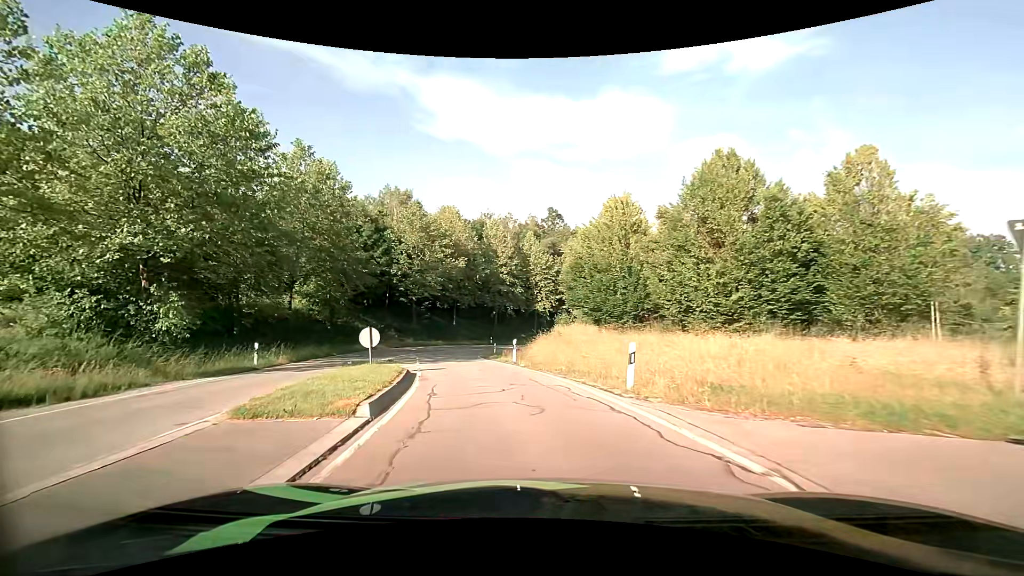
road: primary_link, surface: asphalt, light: Day
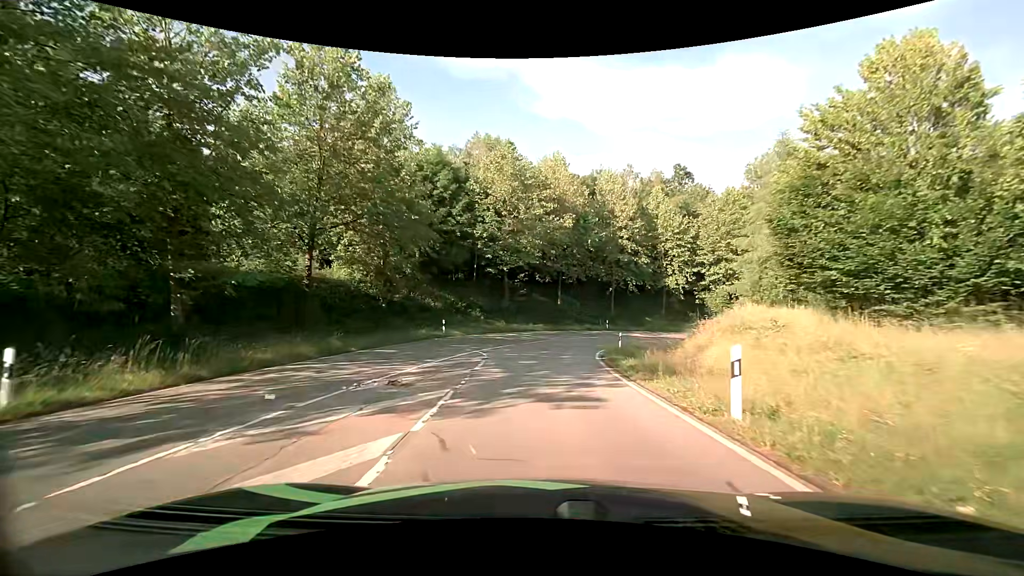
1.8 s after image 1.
(-2.0, +15.6) m; -12°
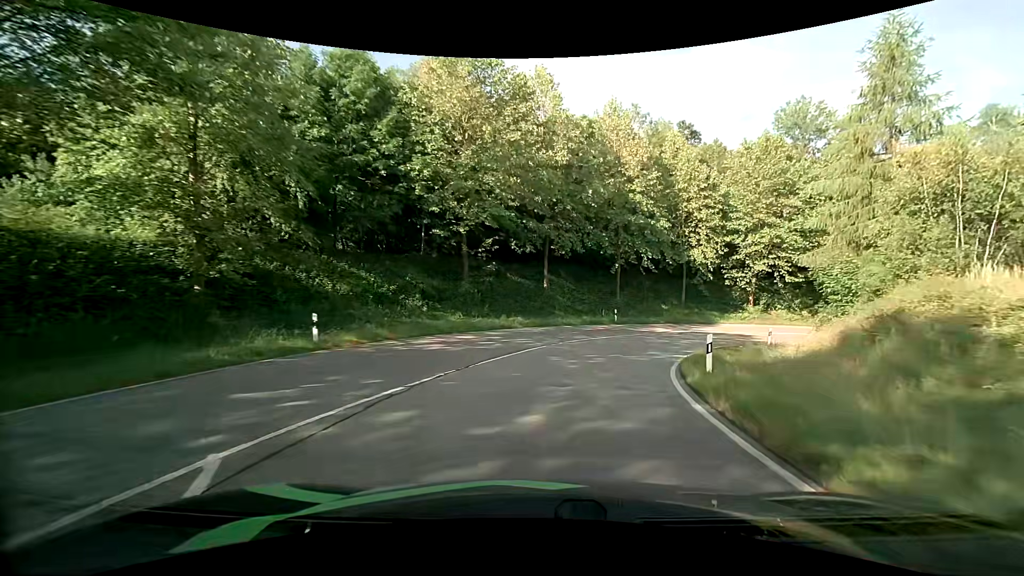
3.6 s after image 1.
(0.0, +17.1) m; +2°
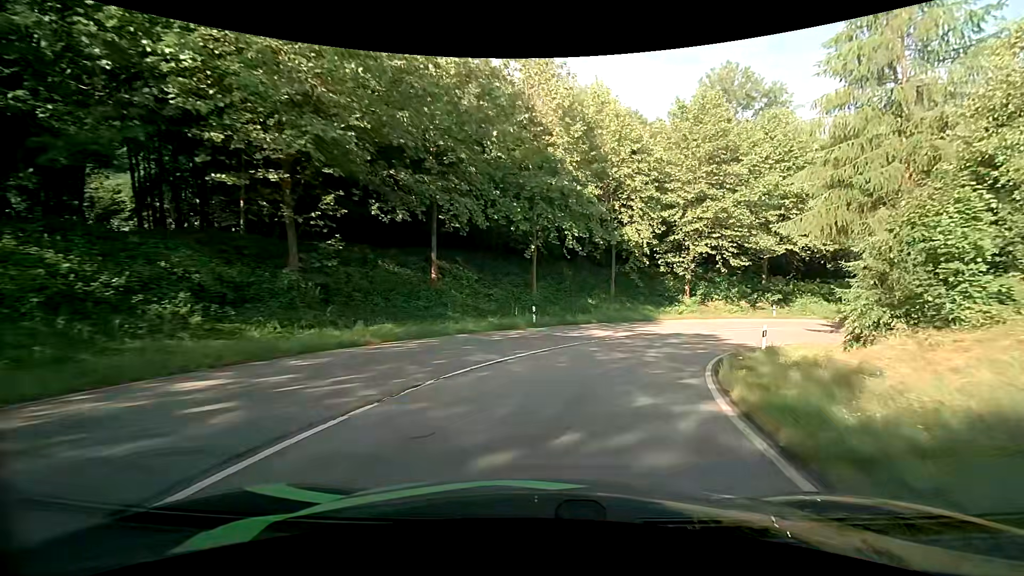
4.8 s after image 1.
(+1.1, +11.5) m; +11°
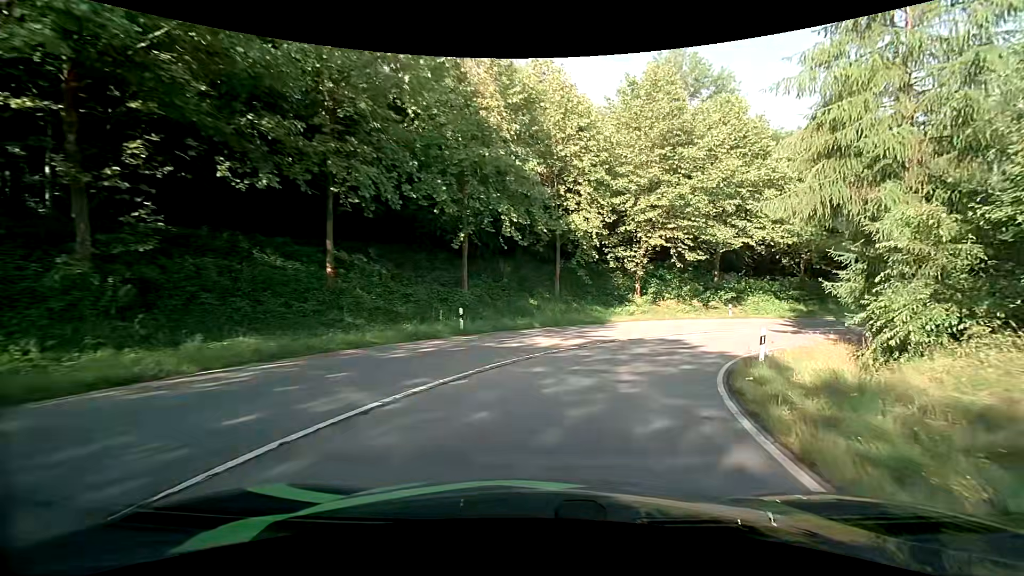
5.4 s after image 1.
(+0.3, +5.6) m; +7°
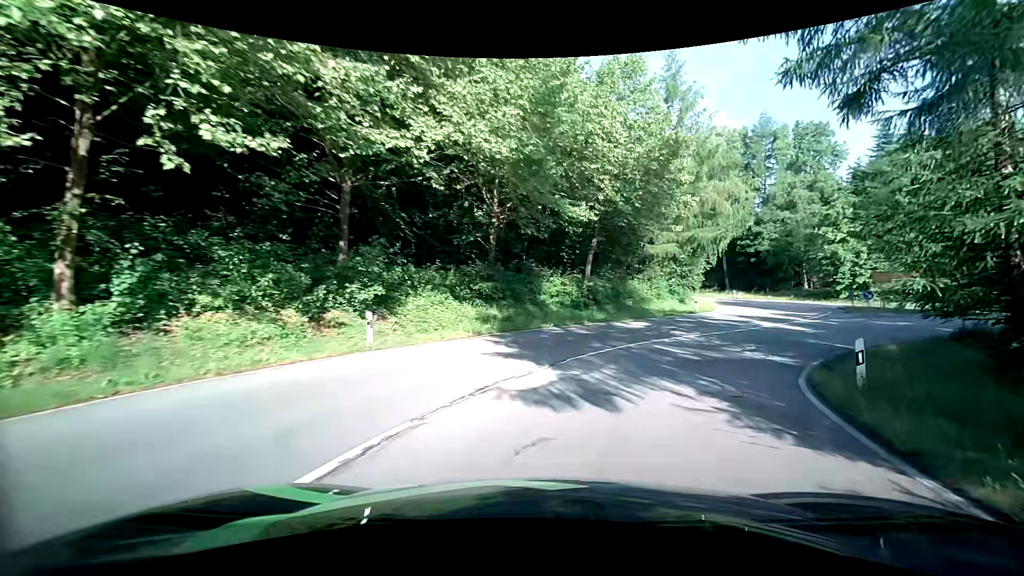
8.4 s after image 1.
(+8.3, +24.9) m; +38°
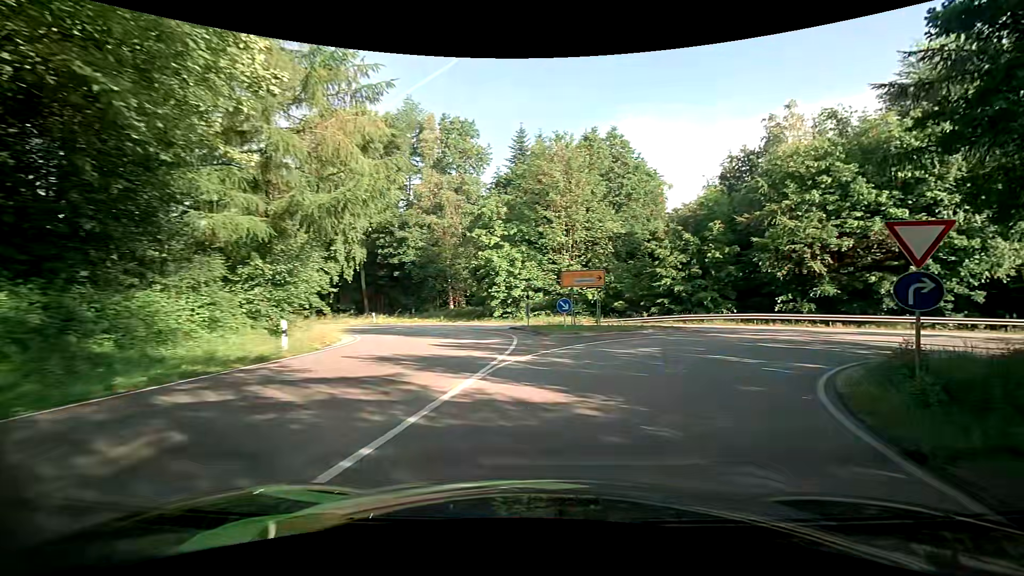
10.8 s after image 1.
(+6.1, +18.5) m; +39°
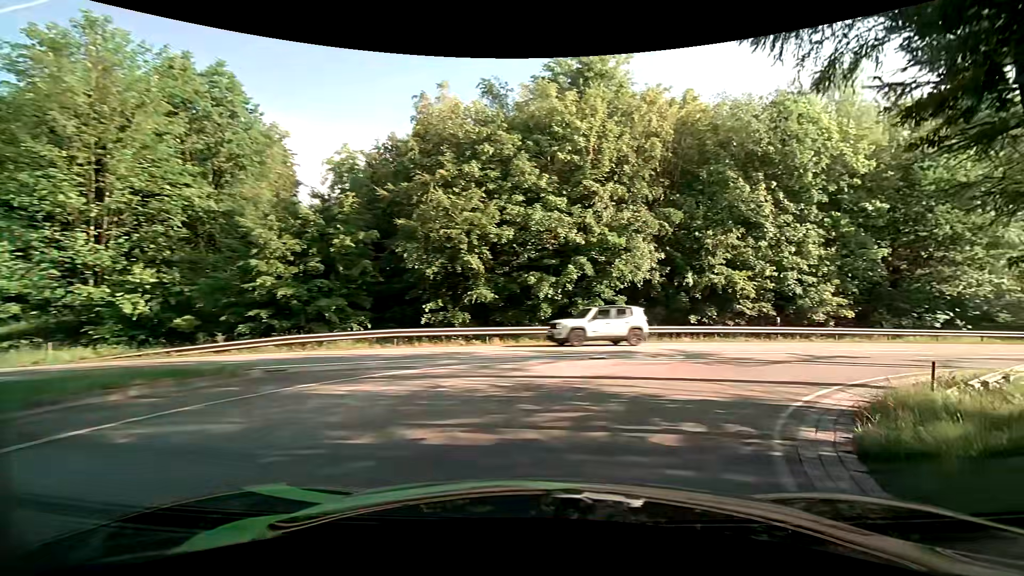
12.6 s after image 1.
(+4.1, +12.6) m; +39°
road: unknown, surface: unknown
(+3, +9) (+10, +16) (+19, +21) (+28, +25) (+37, +29) (+46, +33) (+55, +37) (+64, +42) (+73, +46) (+82, +51) m
